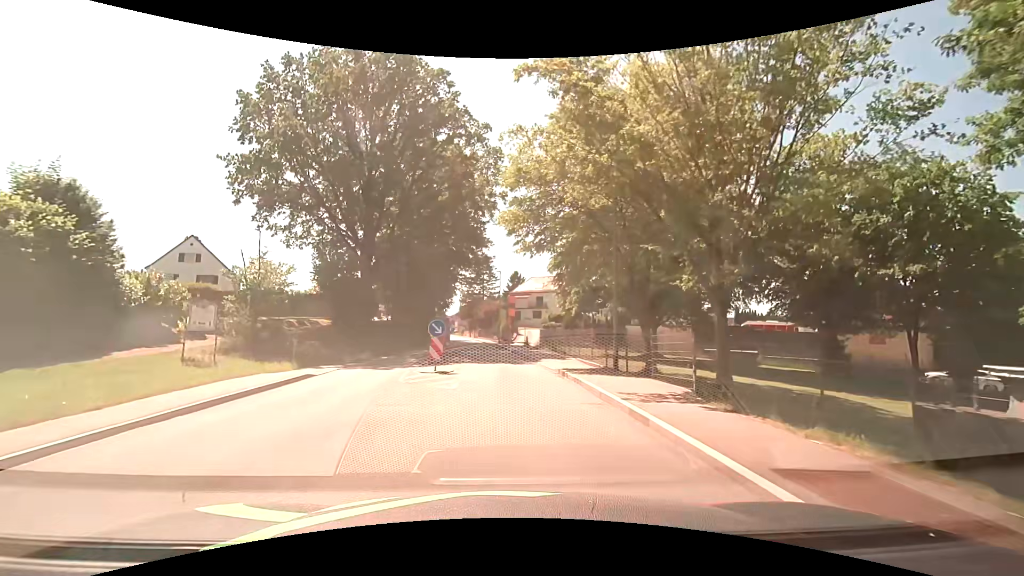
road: tertiary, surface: asphalt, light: Day
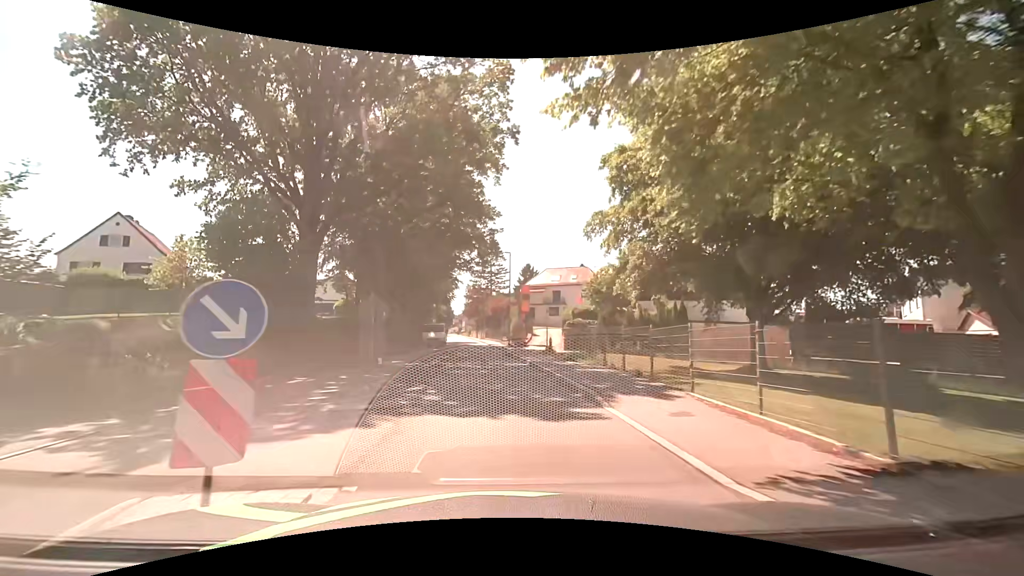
(0.0, +13.4) m; -1°
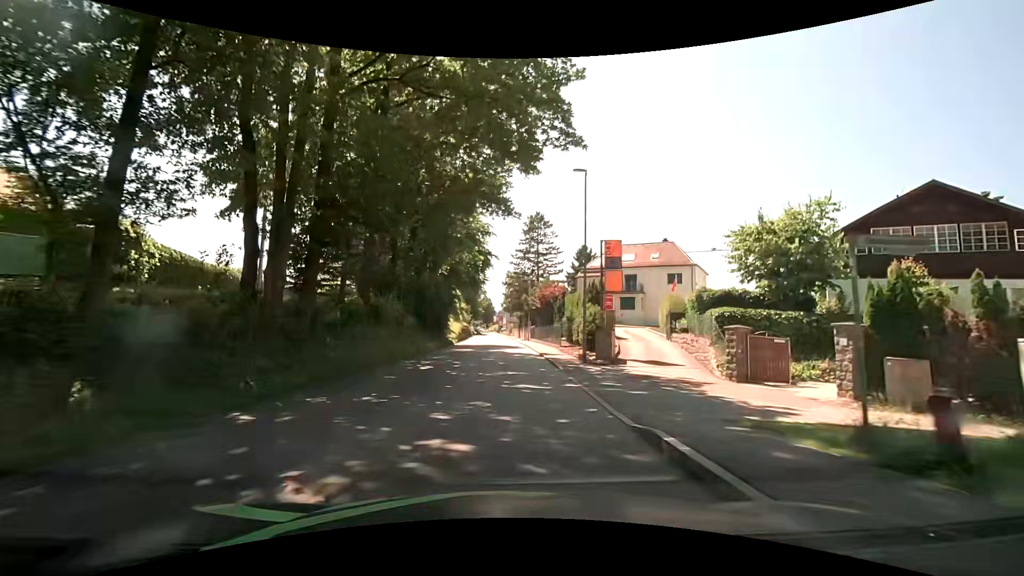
(-0.9, +22.3) m; -5°
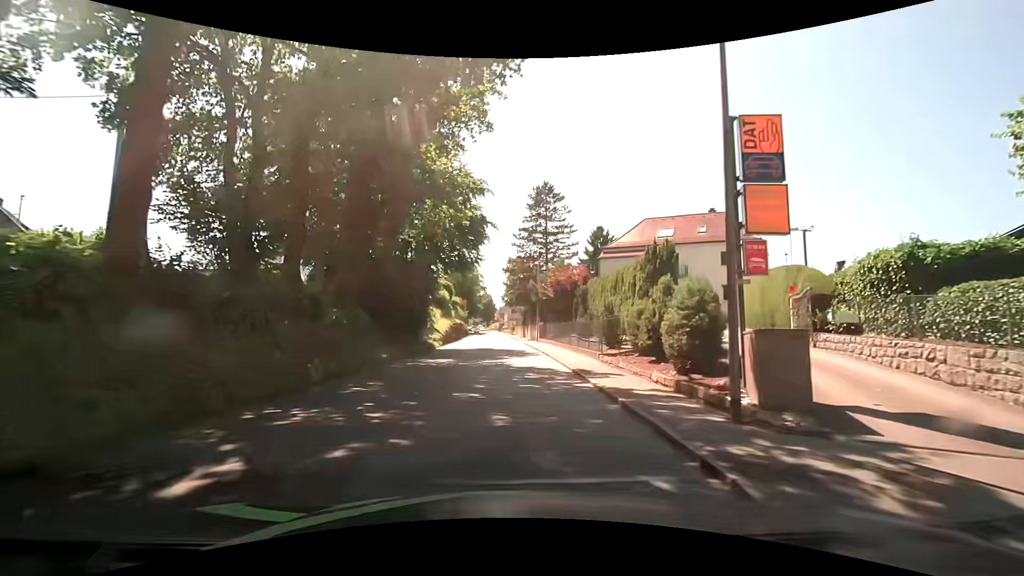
(0.0, +13.5) m; +1°
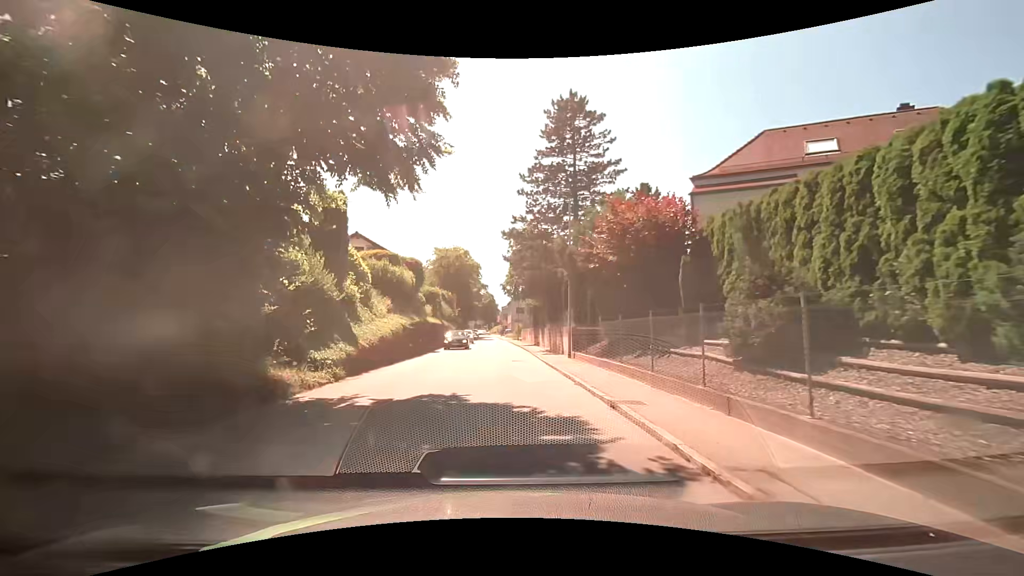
(-0.4, +22.6) m; -1°
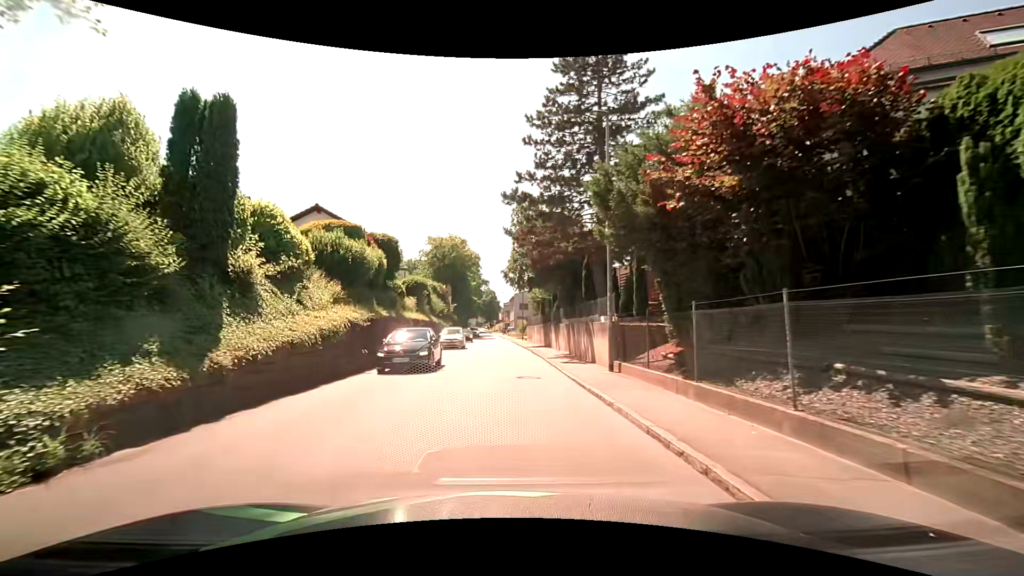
(-0.1, +8.9) m; -1°
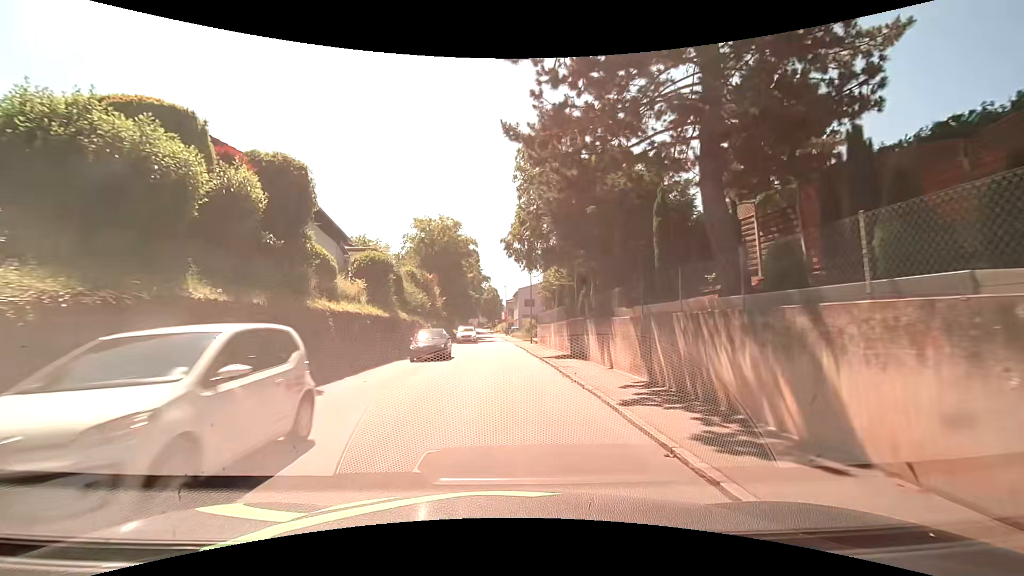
(0.0, +13.5) m; 0°
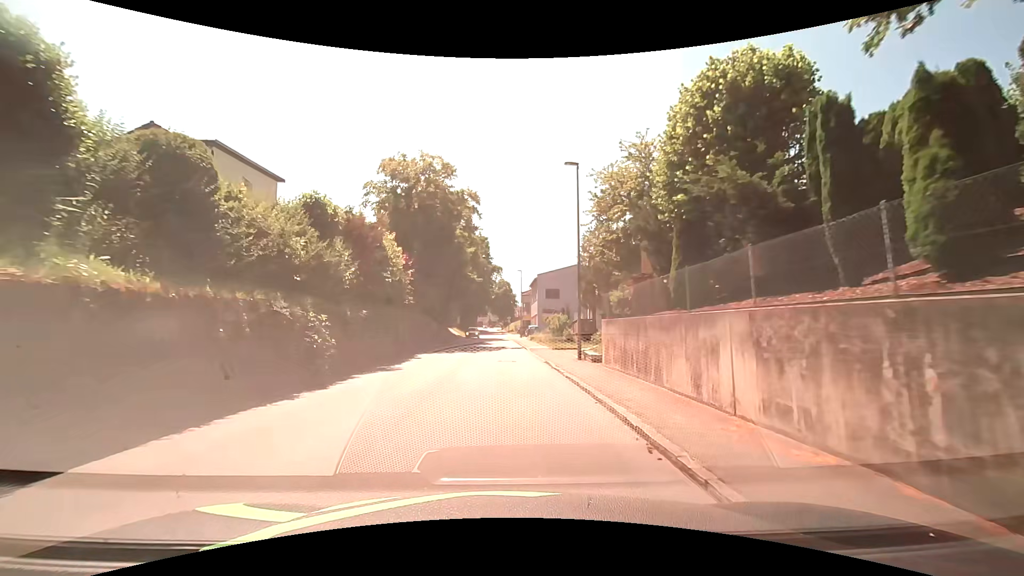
(-0.5, +22.4) m; -3°
(0, +10) (0, +20) (0, +30) (0, +40) (0, +50) (0, +60) (0, +70) (-1, +80) (-1, +90) (-1, +100) m
